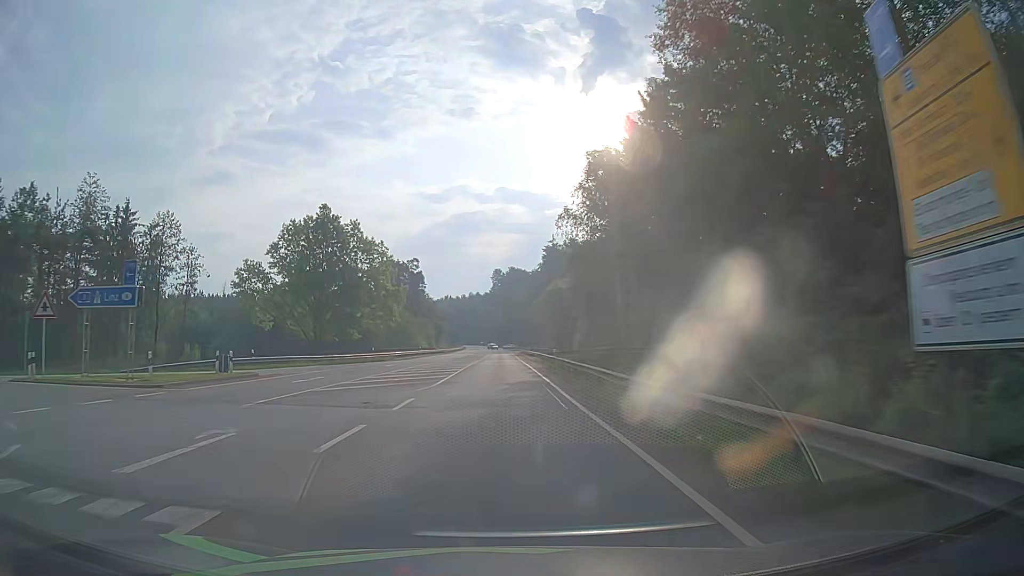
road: secondary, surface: asphalt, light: Day
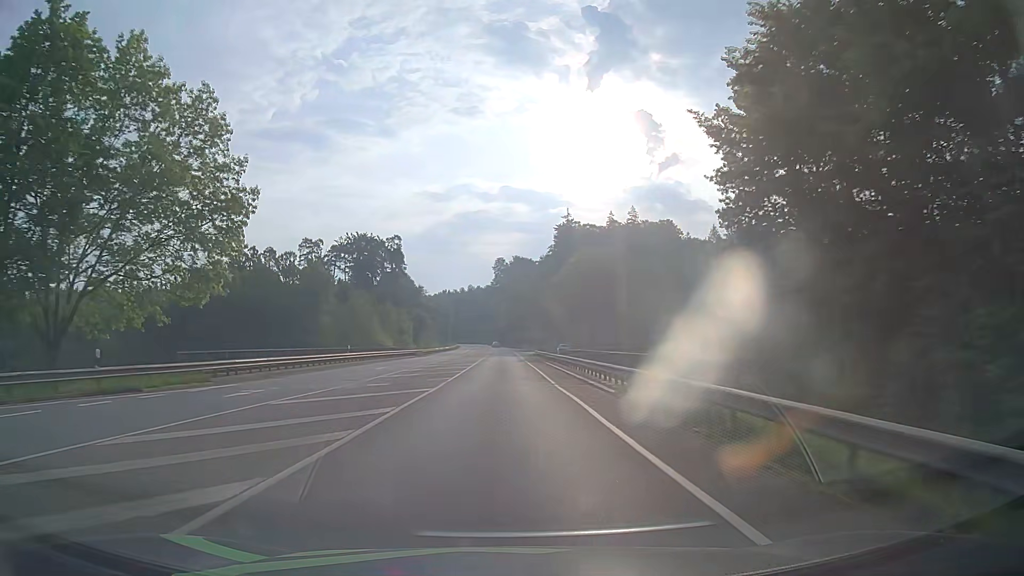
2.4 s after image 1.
(0.0, +44.8) m; 0°
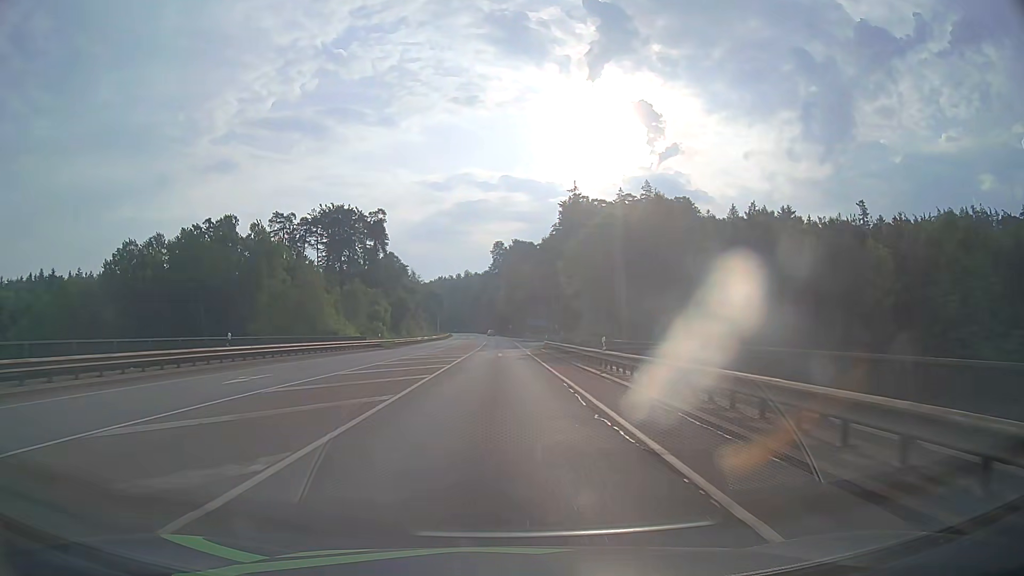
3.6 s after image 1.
(0.0, +21.9) m; +1°
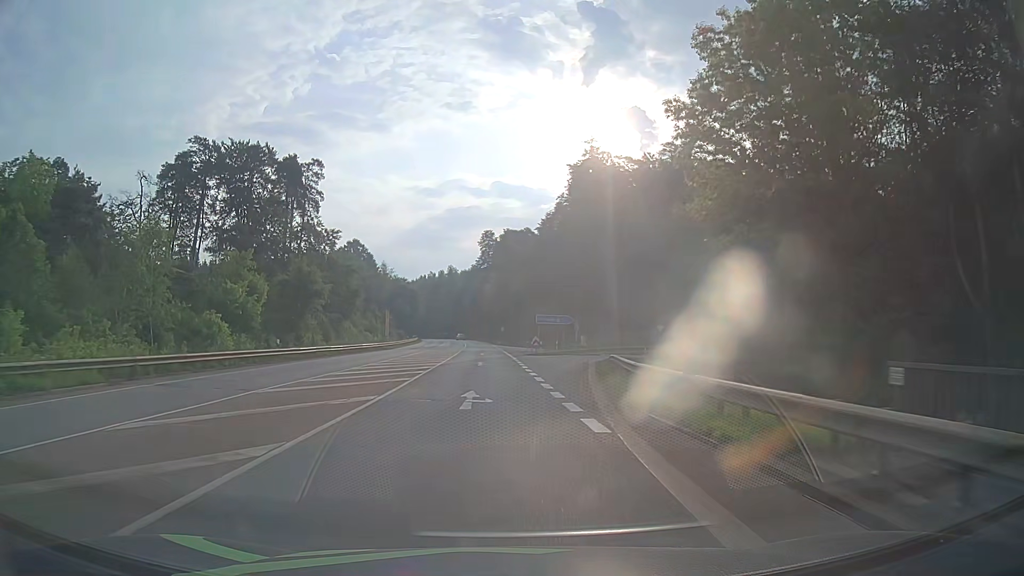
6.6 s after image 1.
(-0.4, +49.4) m; 0°
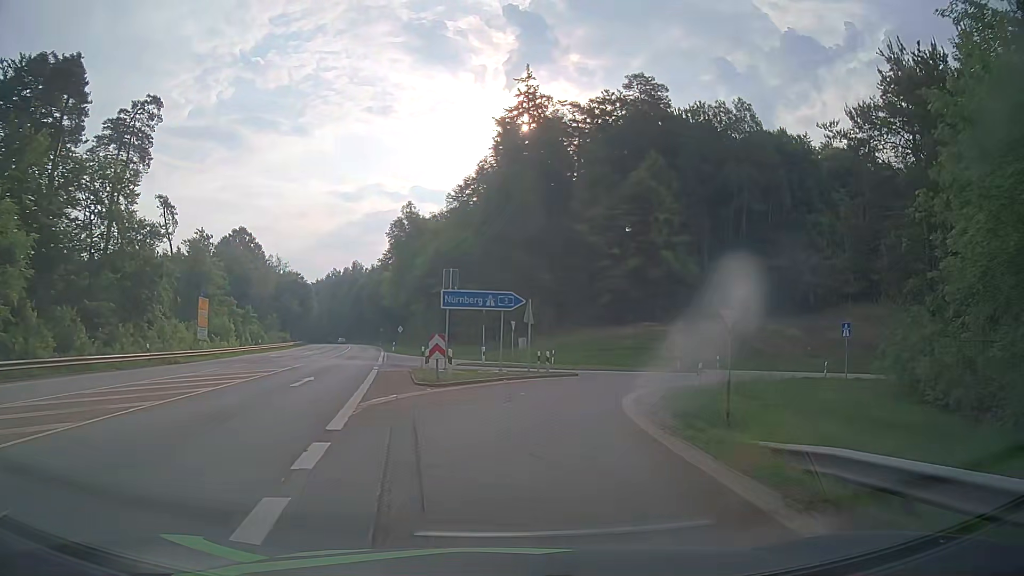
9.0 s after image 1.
(+1.8, +32.9) m; +7°
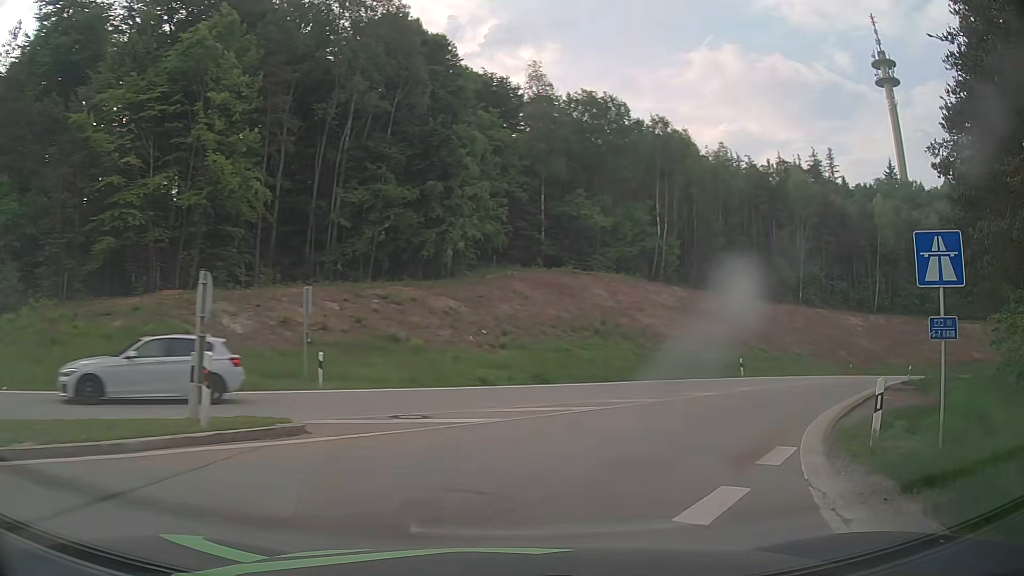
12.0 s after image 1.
(+7.3, +30.0) m; +37°
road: motorway_link
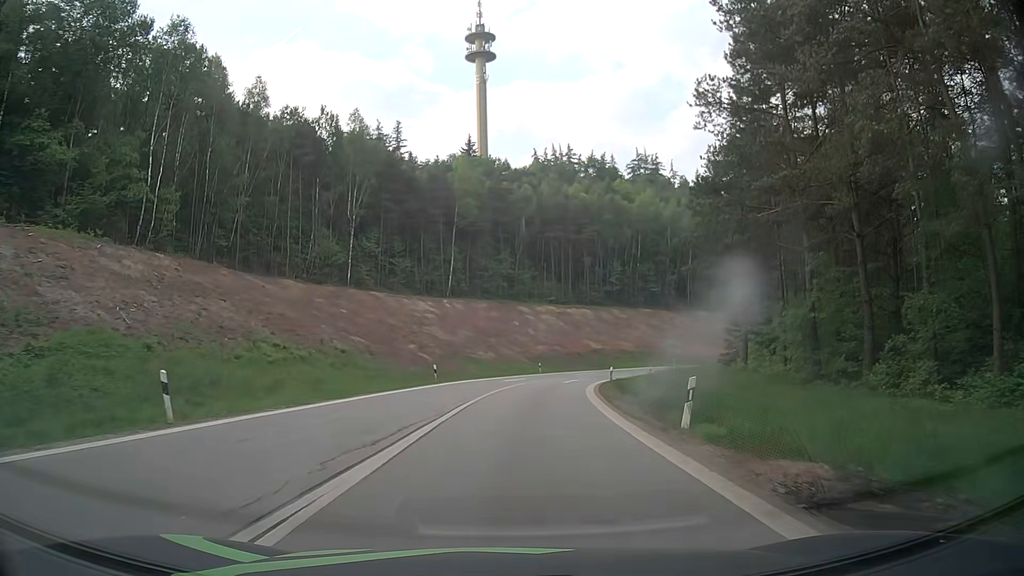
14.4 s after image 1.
(+10.3, +22.8) m; +39°
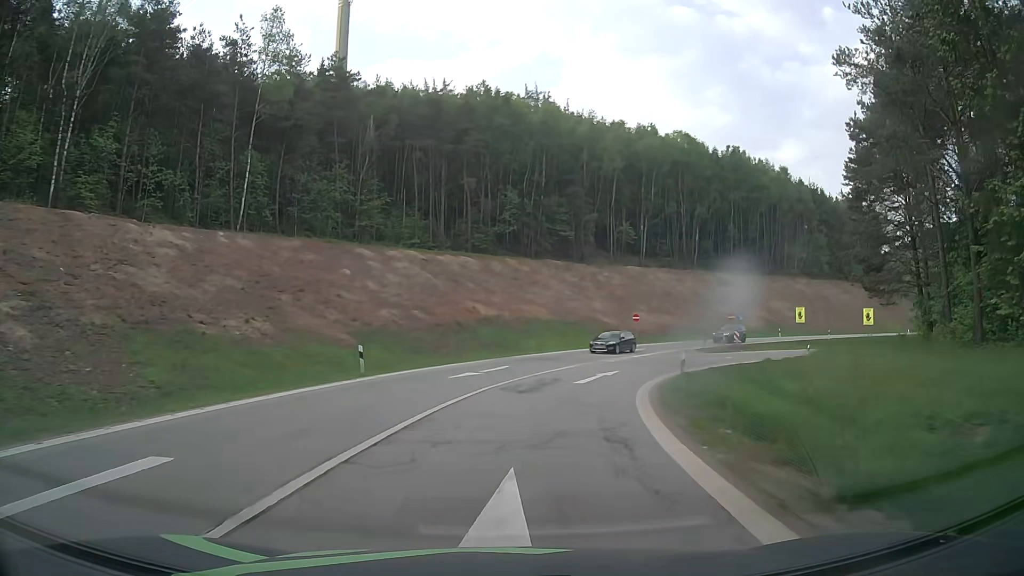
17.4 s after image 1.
(+3.4, +41.7) m; +10°
(+1, +10) (+2, +20) (+5, +29) (+10, +38) (+17, +45) (+25, +51) (+34, +55) (+44, +57) (+54, +56) (+64, +54) m
